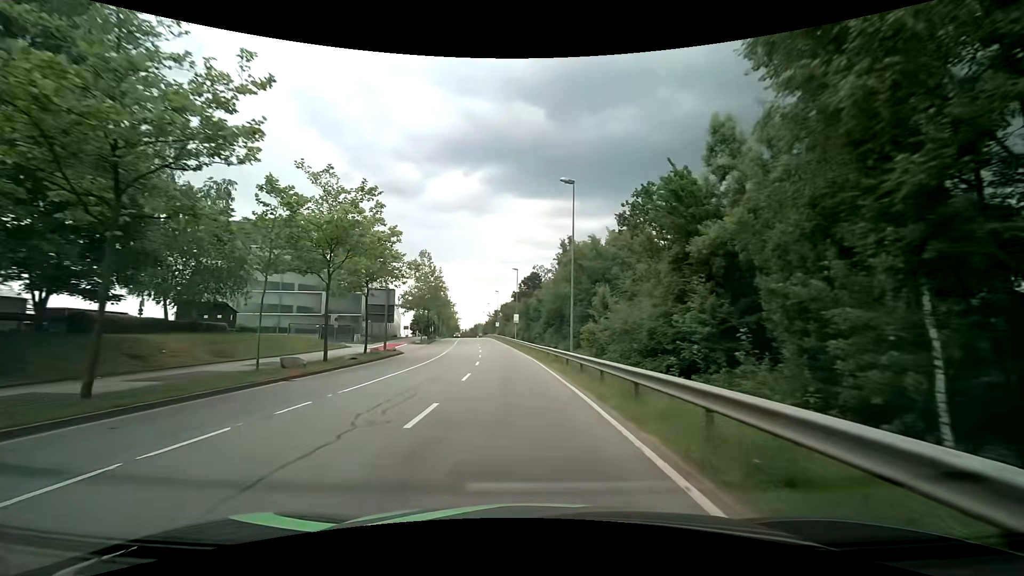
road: secondary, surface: asphalt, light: Day
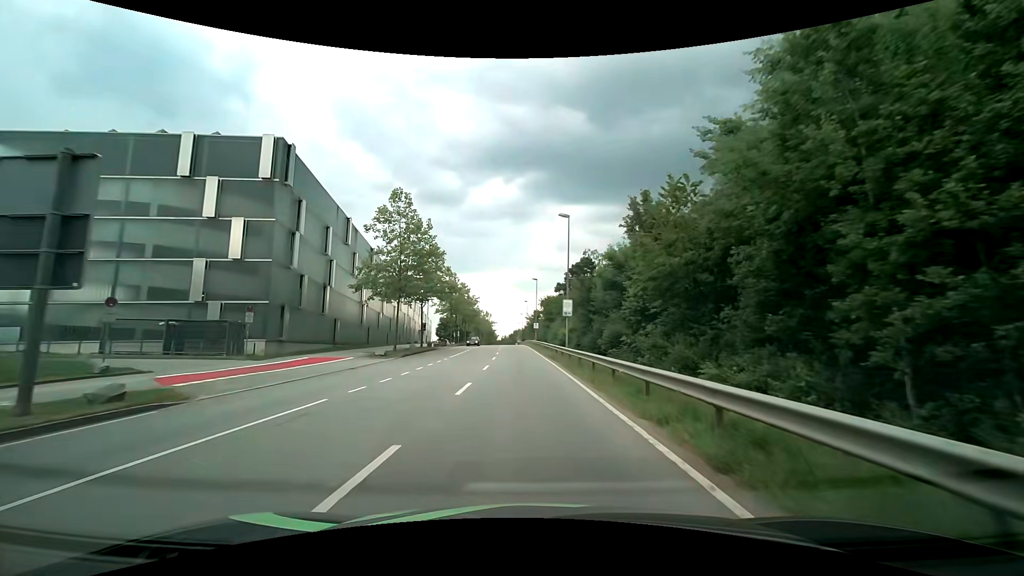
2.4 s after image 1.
(-1.5, +31.7) m; -5°
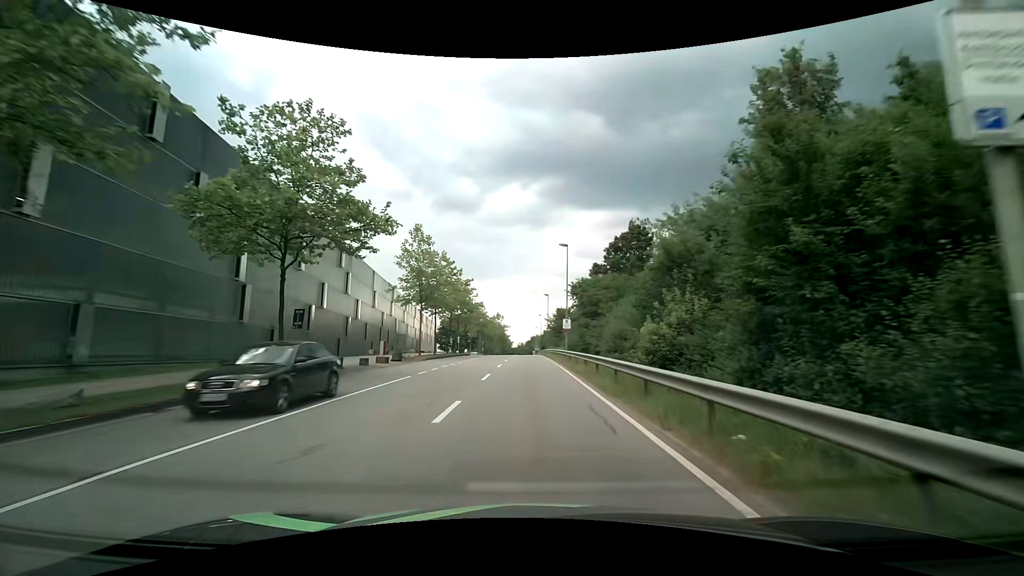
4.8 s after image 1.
(-0.7, +31.3) m; -2°
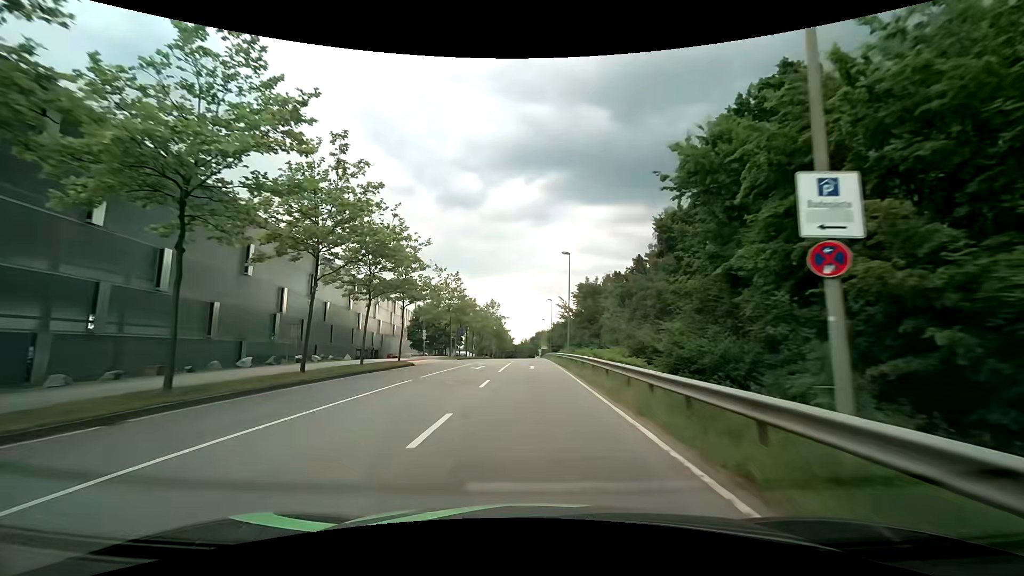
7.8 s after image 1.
(-0.1, +37.8) m; 0°
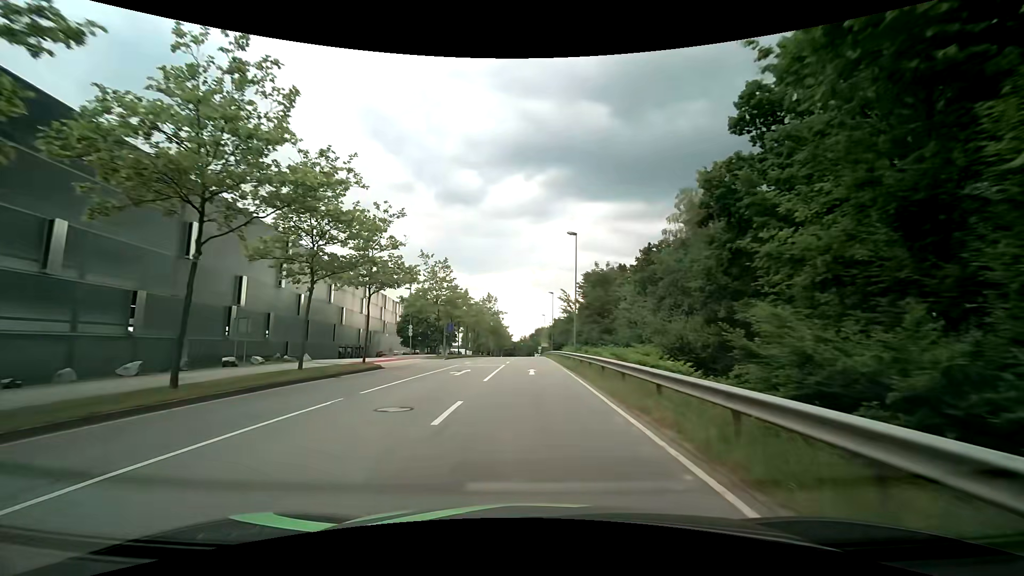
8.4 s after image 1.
(0.0, +7.3) m; 0°
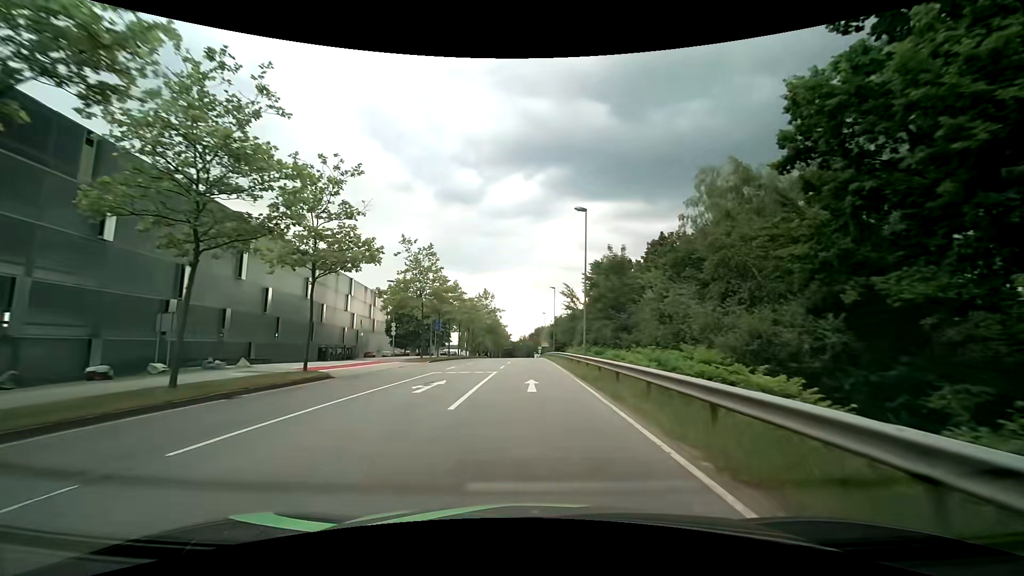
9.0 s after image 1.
(0.0, +7.2) m; 0°
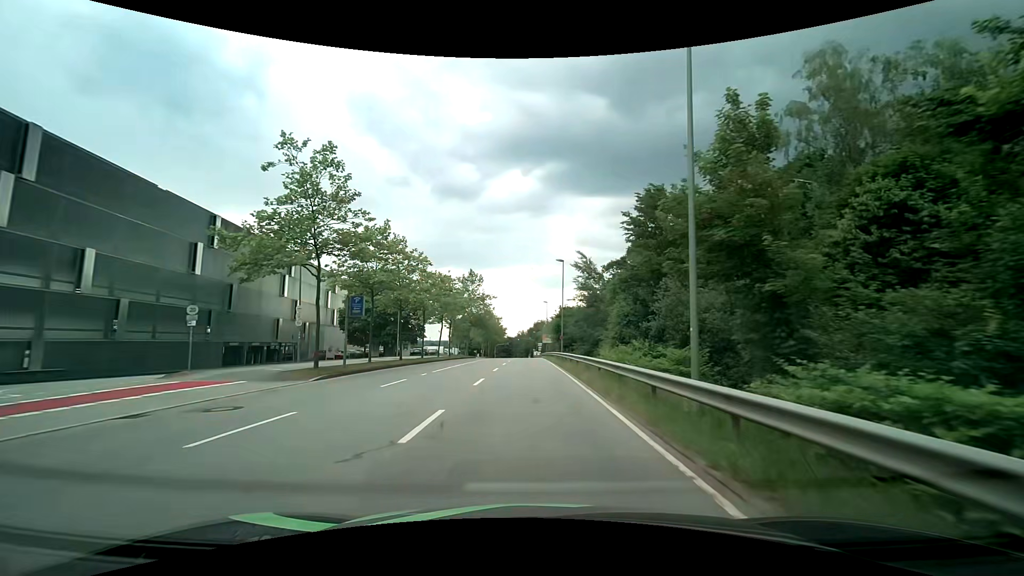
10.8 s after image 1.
(+0.2, +21.1) m; 0°
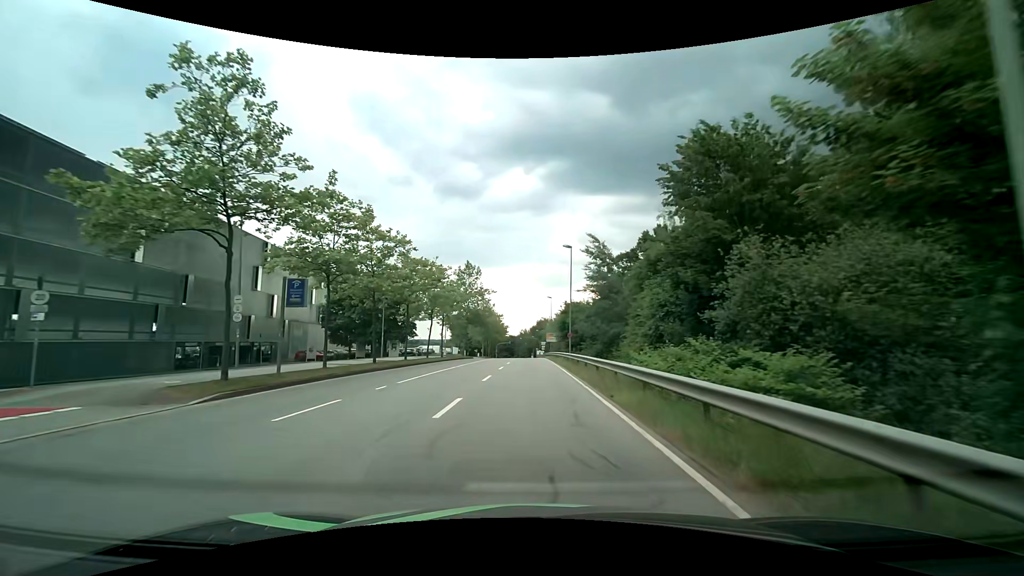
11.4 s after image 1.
(0.0, +6.9) m; 0°
(0, +10) (-1, +20) (-2, +30) (-3, +40) (-3, +50) (-4, +60) (-3, +70) (-3, +80) (-3, +90) (-3, +100) m
